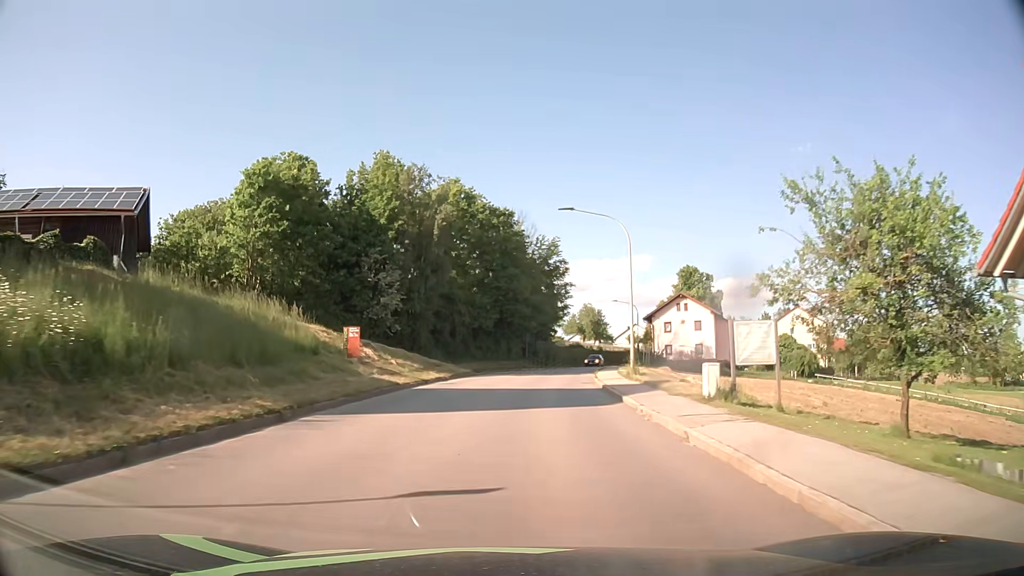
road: tertiary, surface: asphalt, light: Day
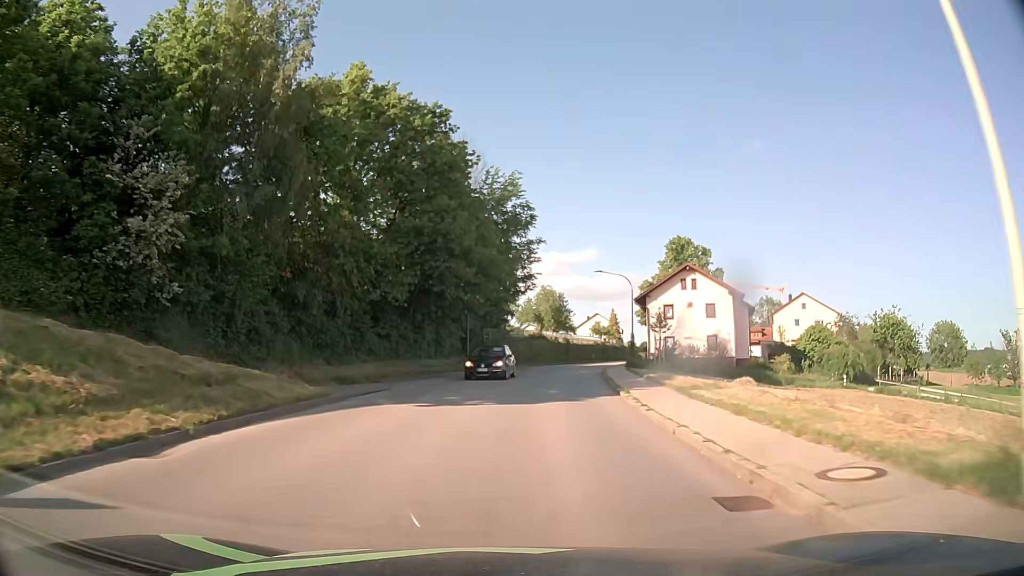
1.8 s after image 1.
(+0.7, +23.9) m; +4°
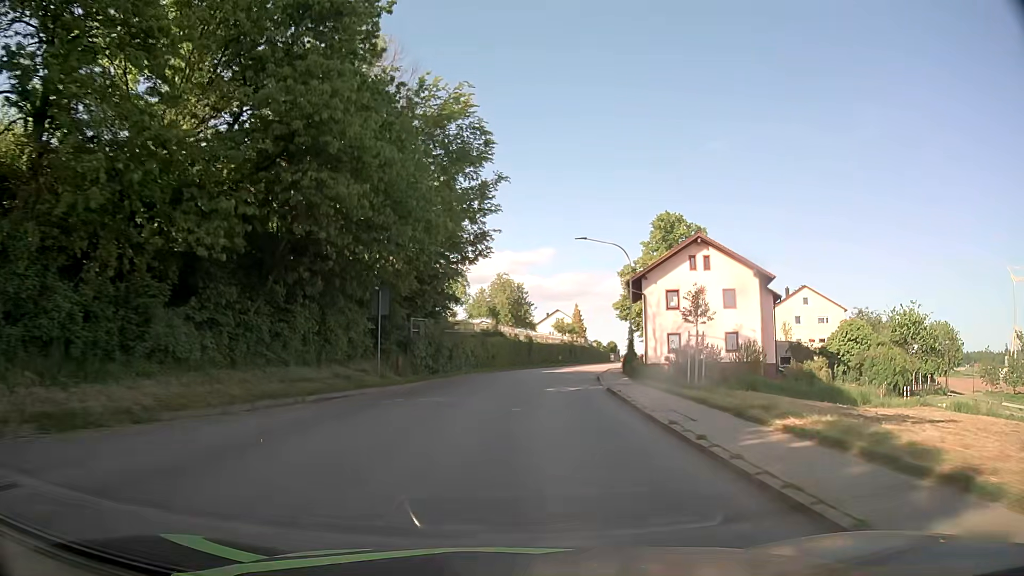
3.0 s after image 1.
(+0.6, +16.0) m; +4°
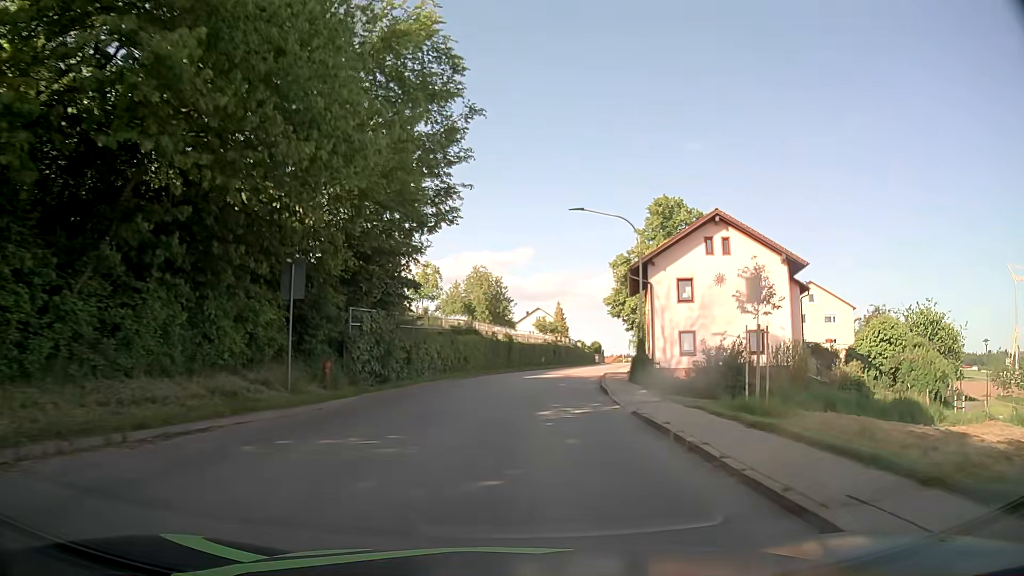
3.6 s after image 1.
(+0.1, +8.0) m; +2°
